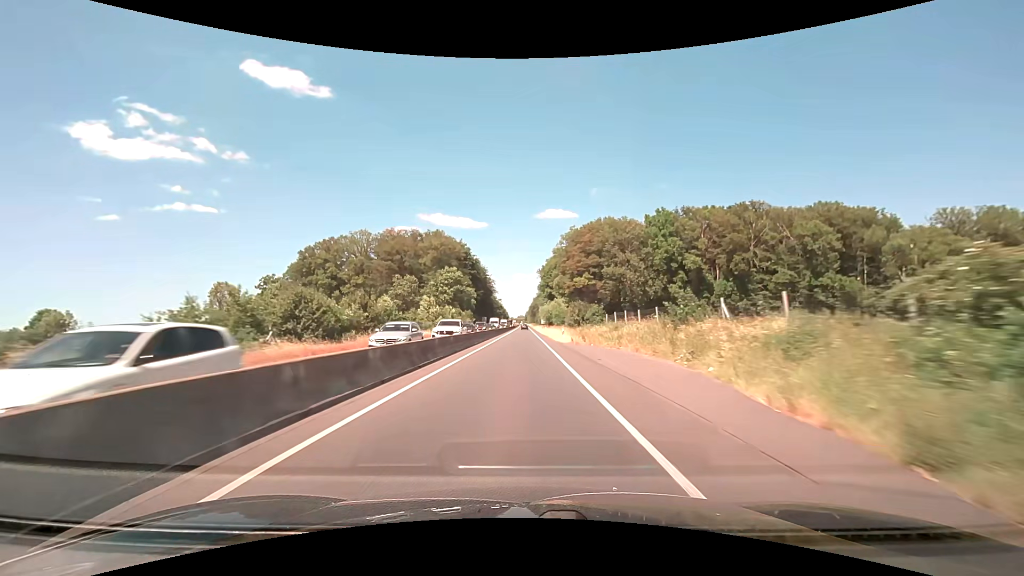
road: trunk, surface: asphalt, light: Day
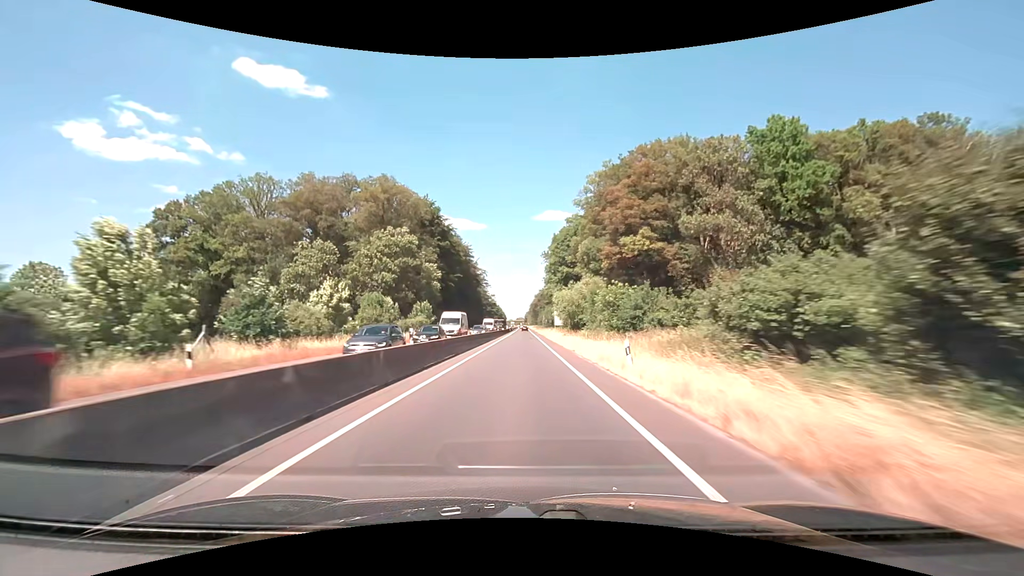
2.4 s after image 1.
(+0.2, +56.6) m; 0°
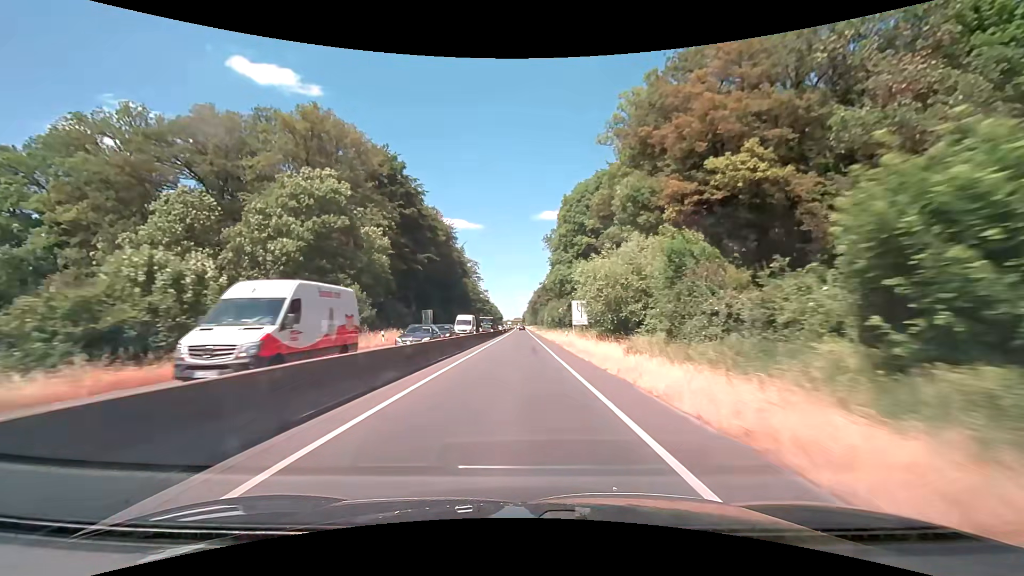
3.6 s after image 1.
(+0.1, +28.8) m; 0°
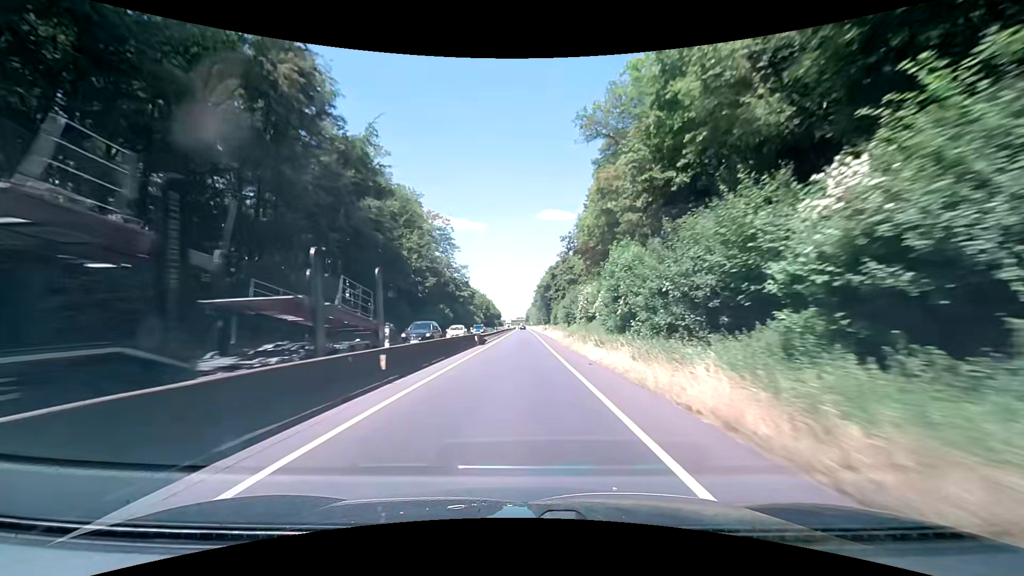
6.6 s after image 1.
(-0.3, +74.2) m; -1°
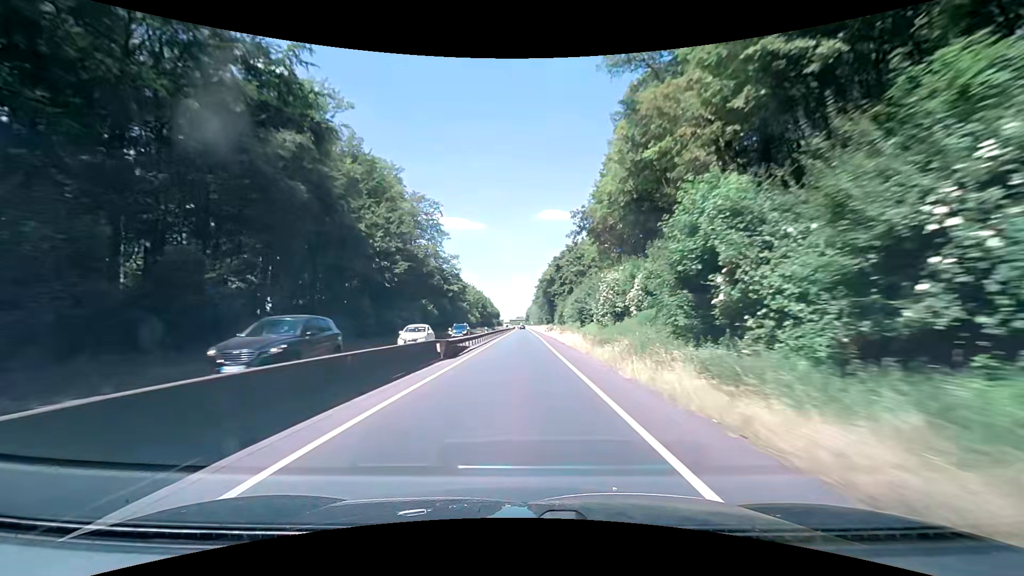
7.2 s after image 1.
(+0.3, +15.2) m; 0°
